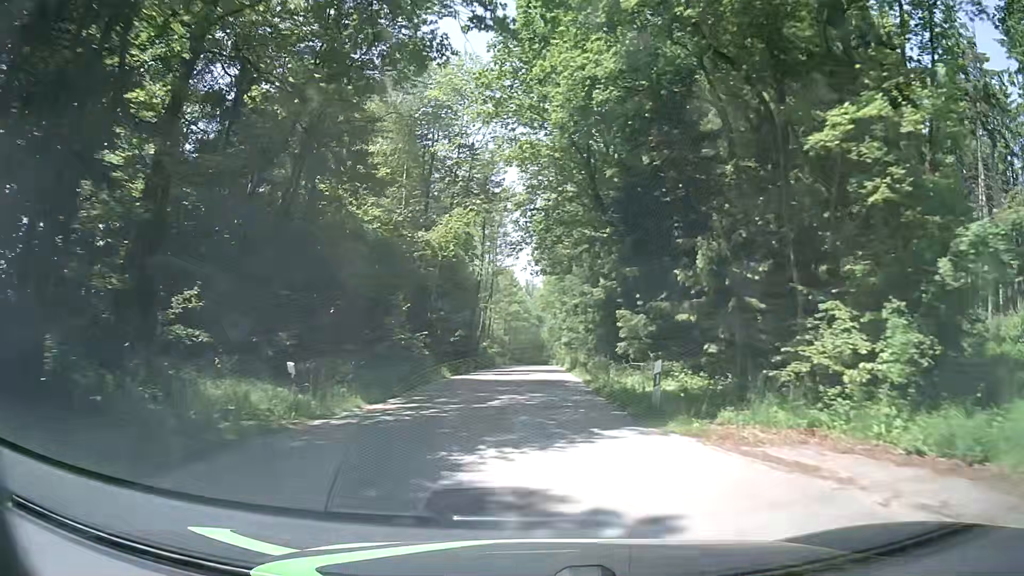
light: Day
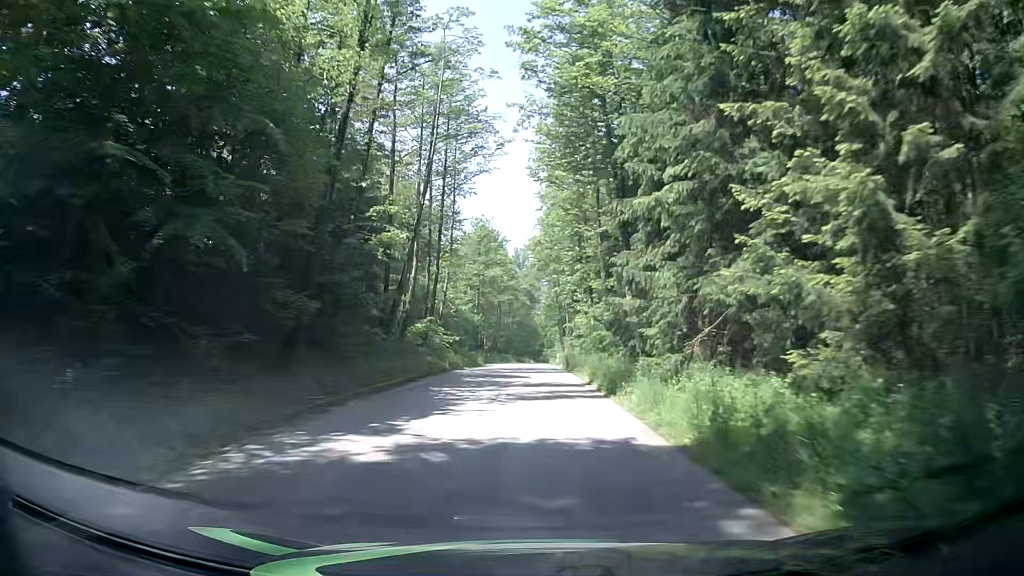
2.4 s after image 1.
(-0.4, +35.5) m; 0°
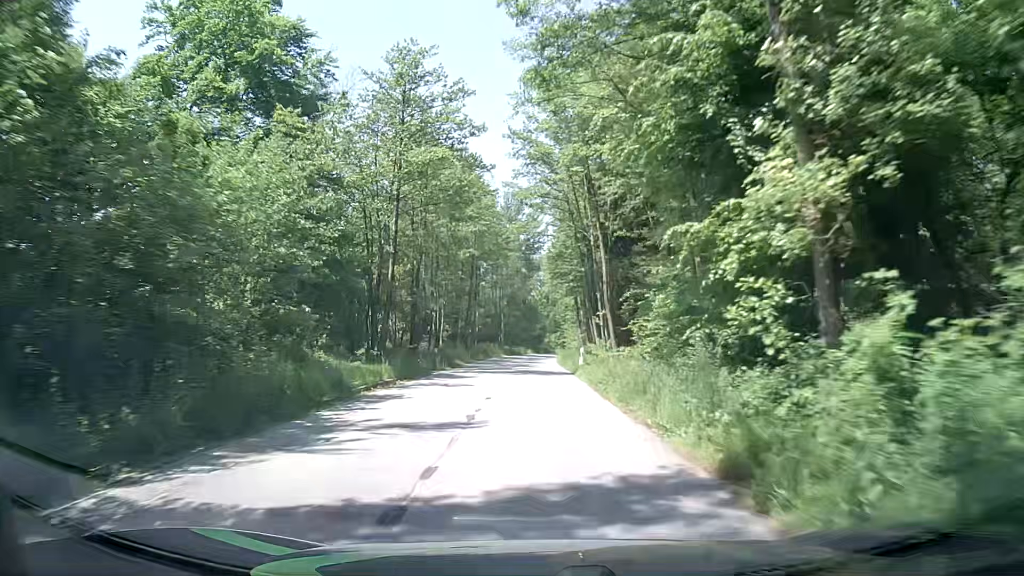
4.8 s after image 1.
(0.0, +36.9) m; +1°
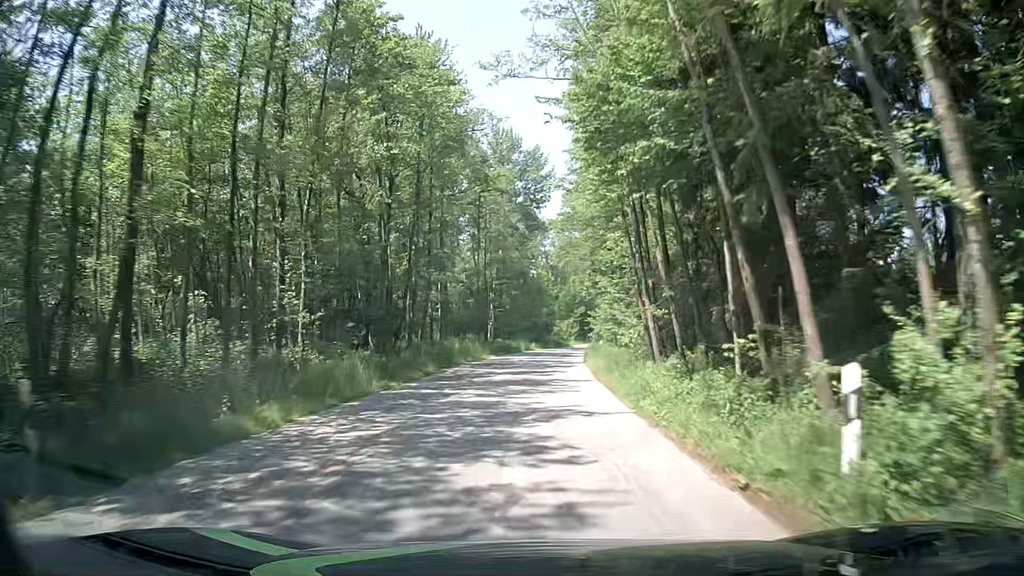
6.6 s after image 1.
(-0.5, +28.3) m; -1°
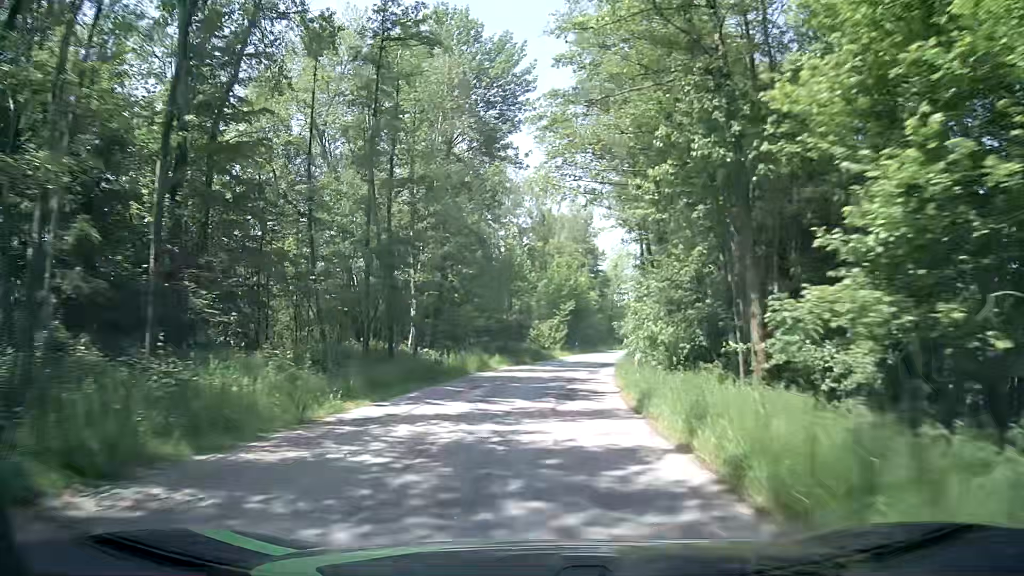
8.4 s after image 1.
(+0.1, +27.6) m; +2°
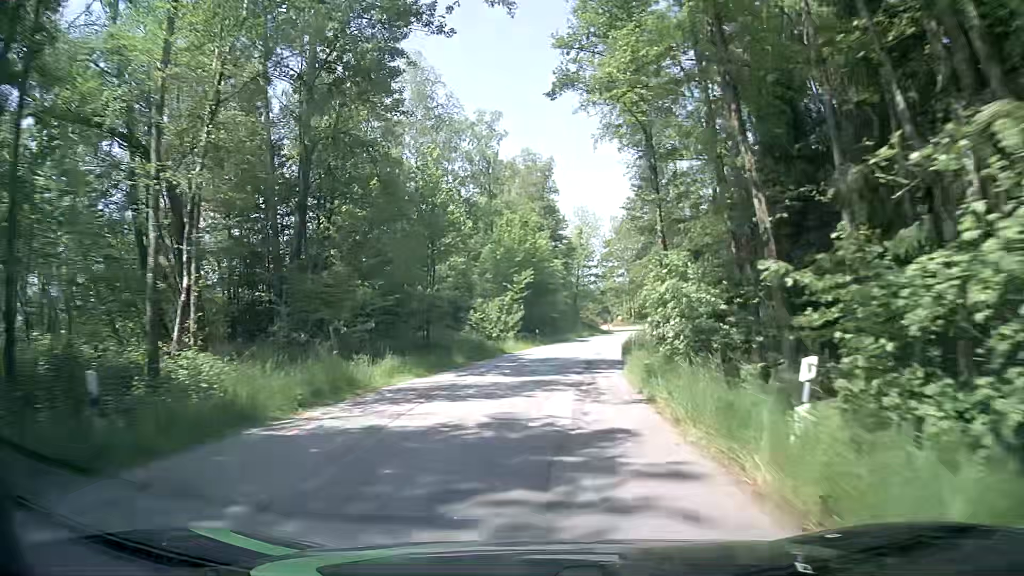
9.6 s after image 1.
(+0.6, +17.8) m; +4°
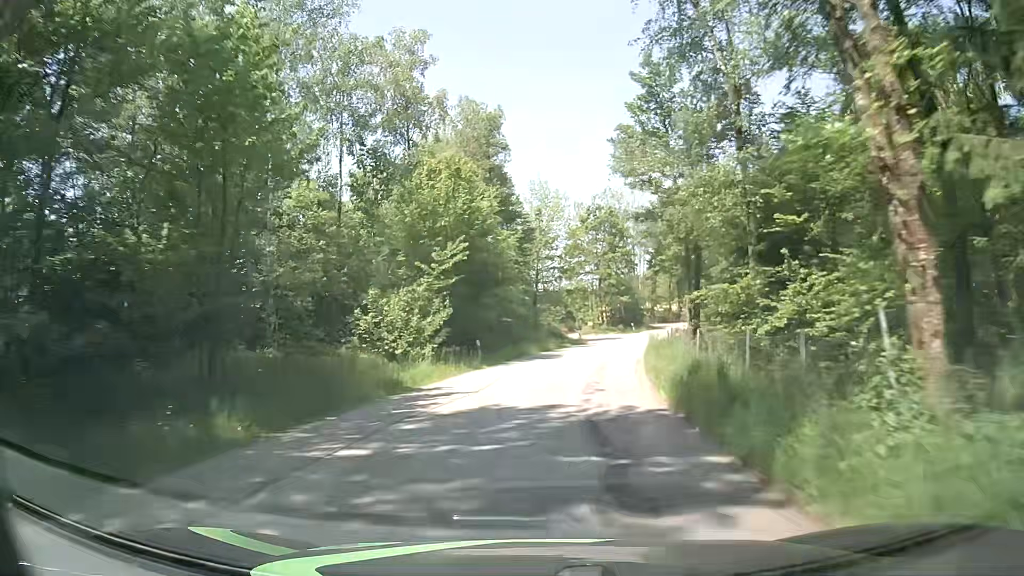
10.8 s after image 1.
(+0.6, +17.5) m; +3°
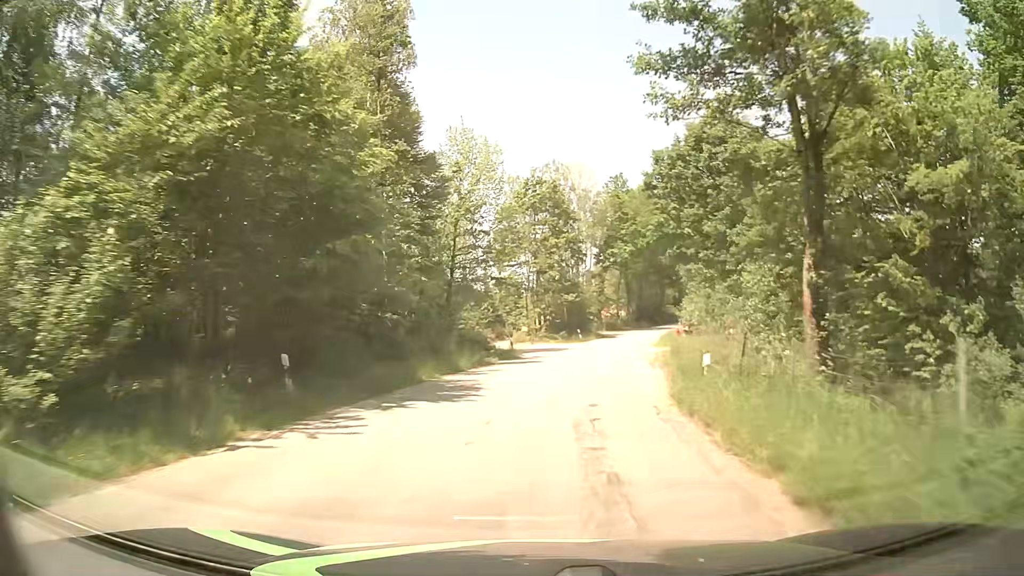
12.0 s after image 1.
(+0.9, +16.9) m; +7°
(0, +10) (+1, +20) (+2, +30) (+4, +40) (+6, +50) (+8, +59) (+11, +69) (+14, +78) (+18, +88) (+21, +97) m
